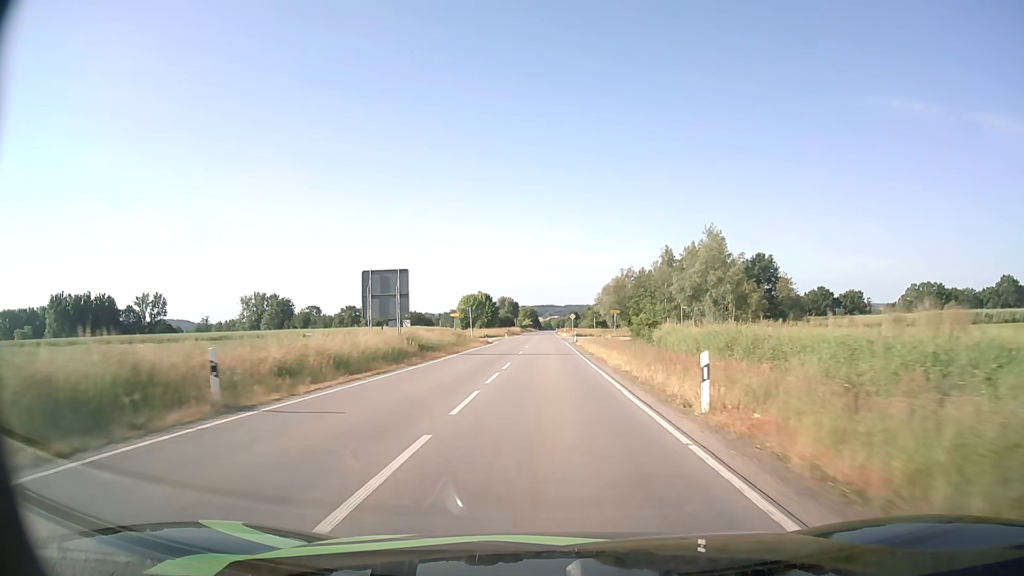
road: tertiary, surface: asphalt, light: Day
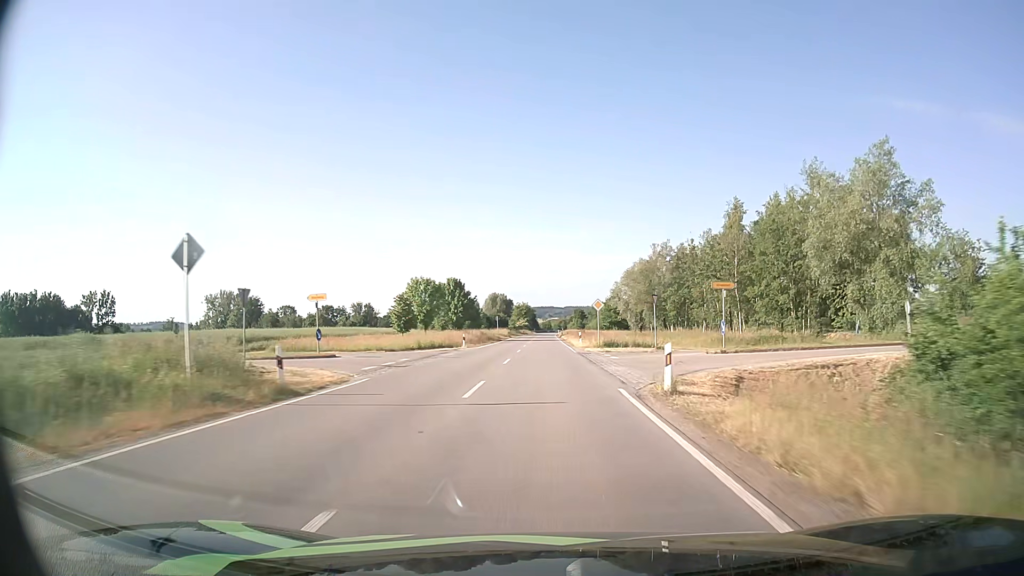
(-0.1, +47.1) m; 0°
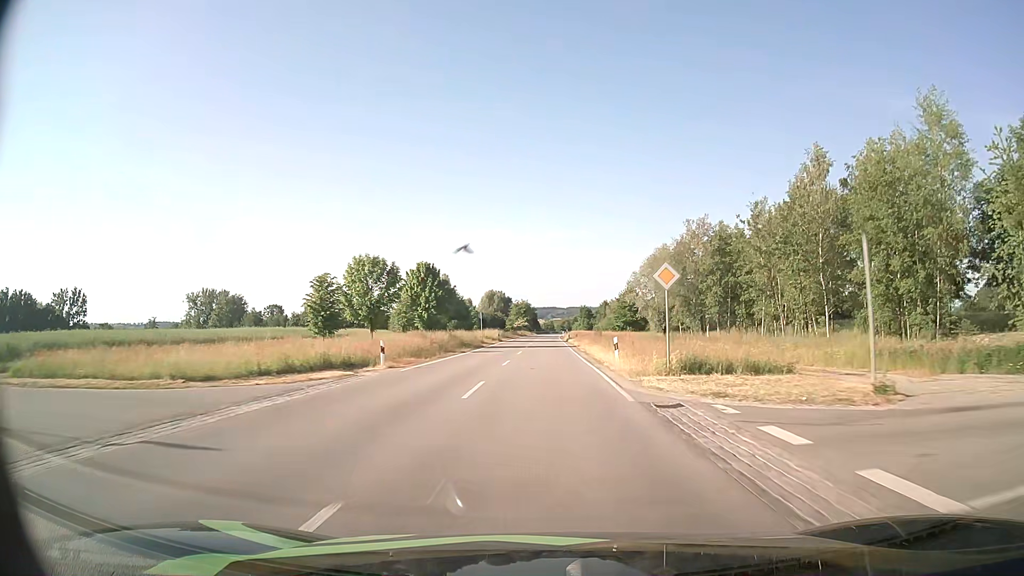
(0.0, +24.4) m; 0°
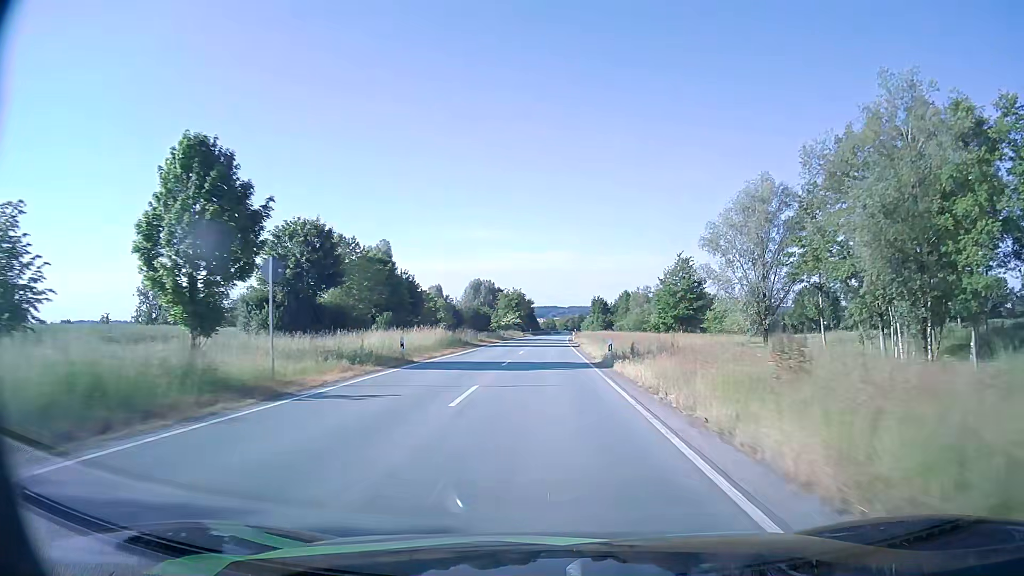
(0.0, +50.4) m; 0°
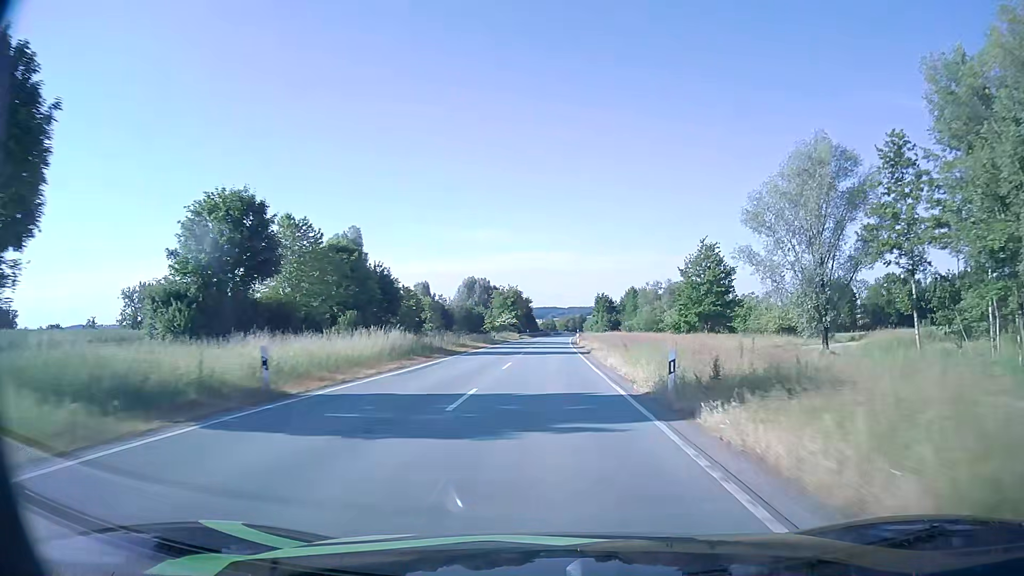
(0.0, +12.9) m; 0°
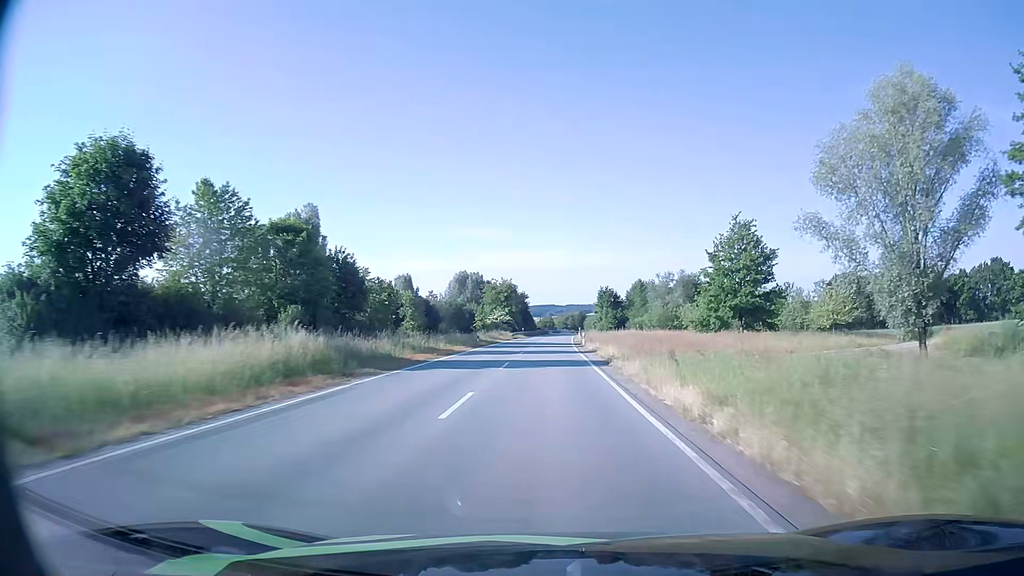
(0.0, +13.0) m; 0°
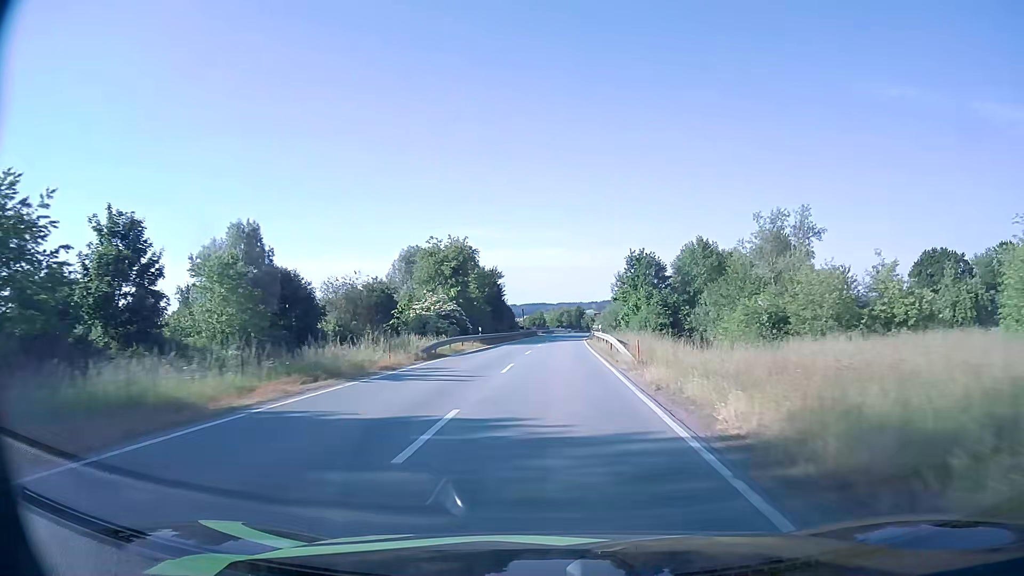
(+0.2, +52.1) m; +1°
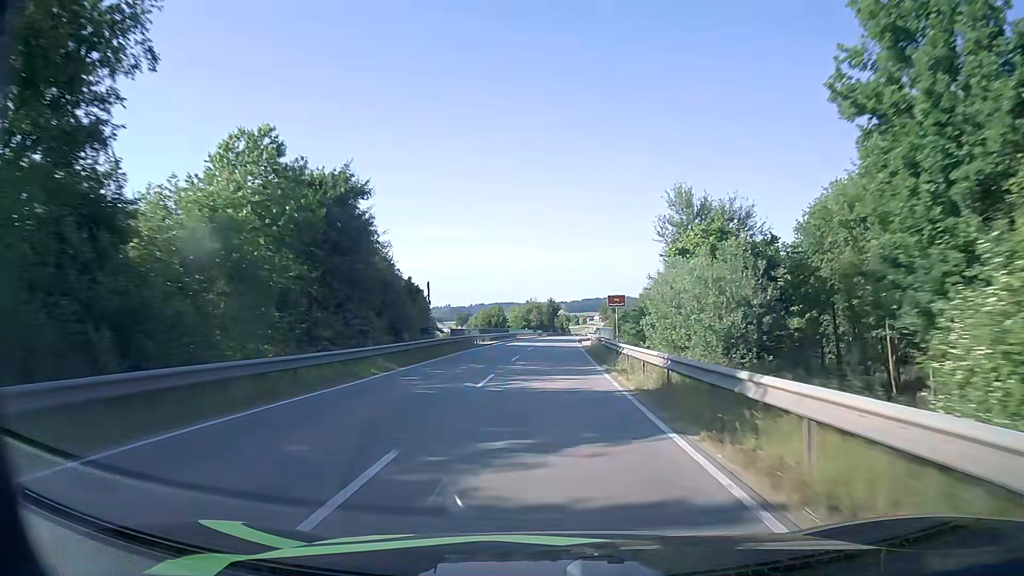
(+1.1, +51.8) m; +3°
(0, +10) (0, +20) (0, +30) (0, +40) (+1, +50) (+1, +60) (+1, +70) (+2, +80) (+2, +90) (+3, +100) m
